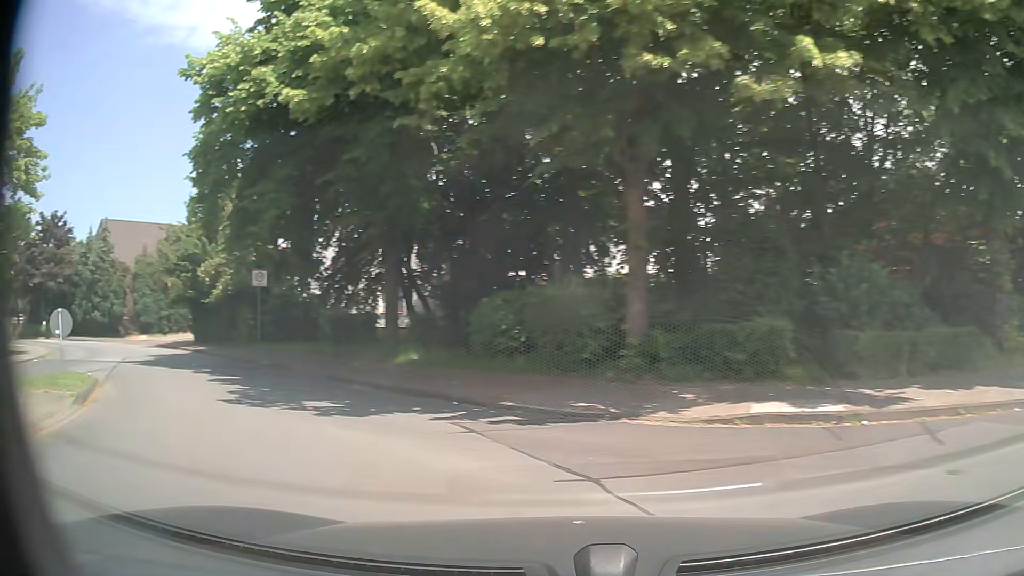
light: Day
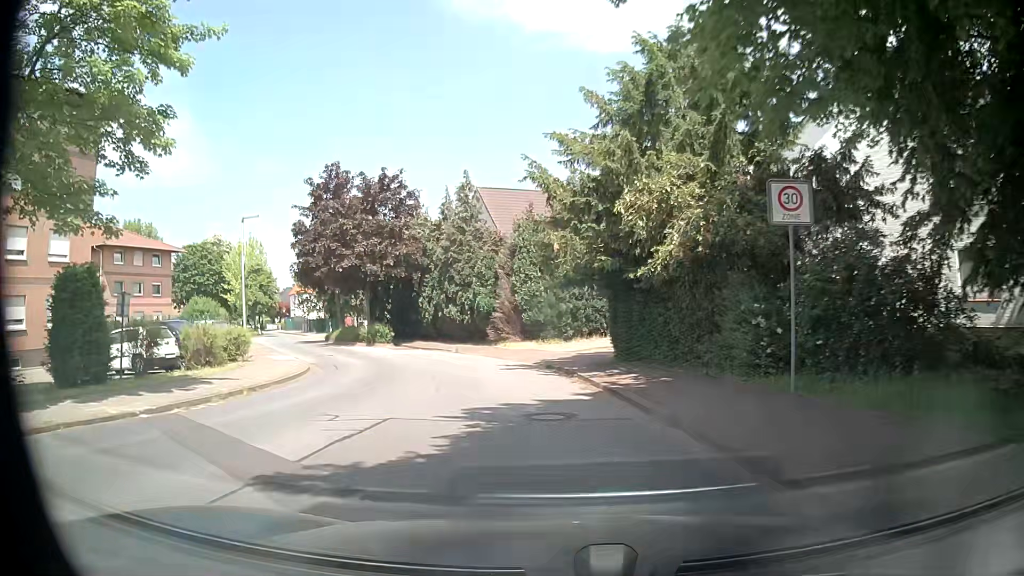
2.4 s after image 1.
(-7.7, +15.5) m; -36°
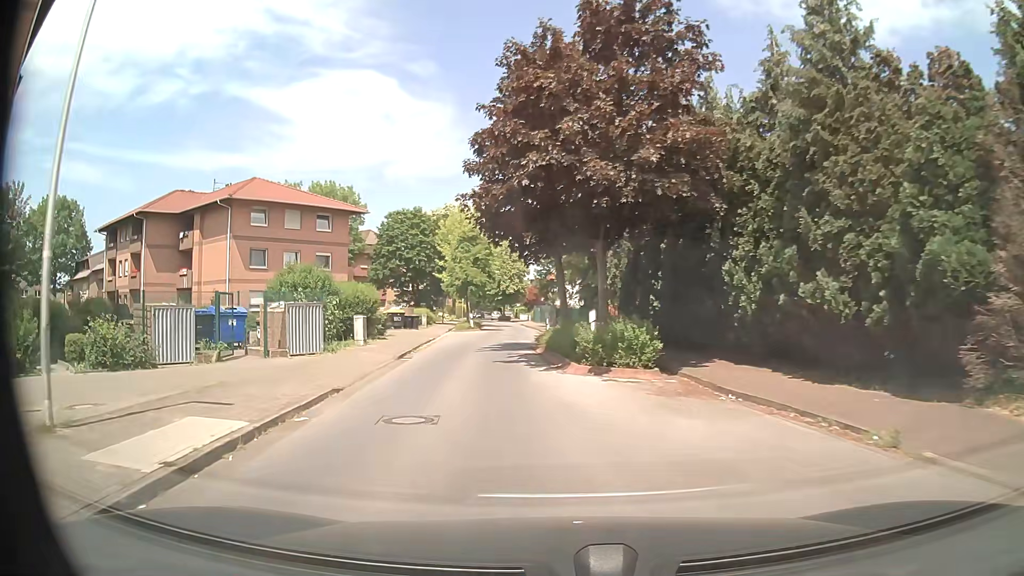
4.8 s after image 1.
(-4.3, +20.5) m; -25°
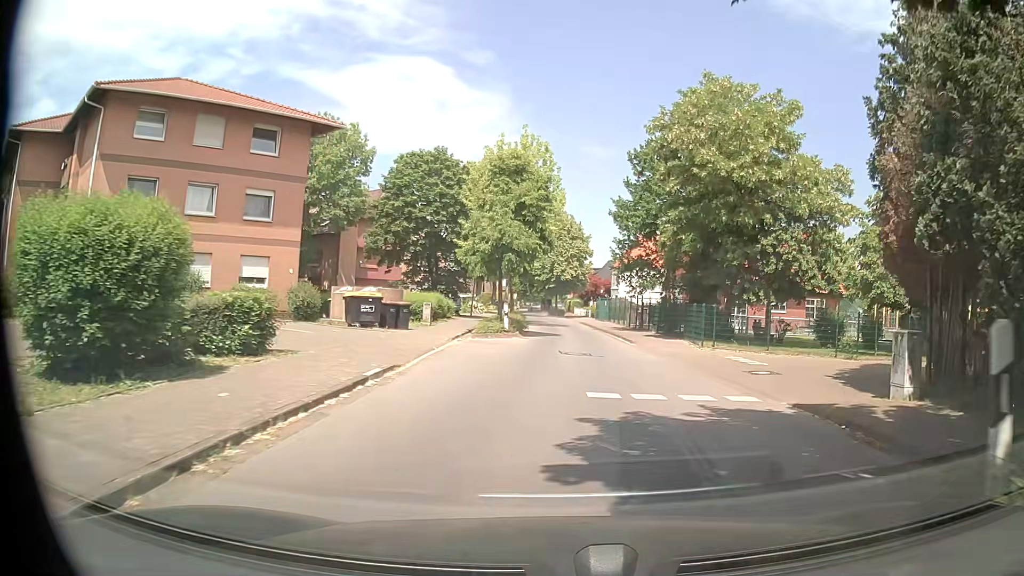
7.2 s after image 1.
(-2.0, +21.2) m; -3°
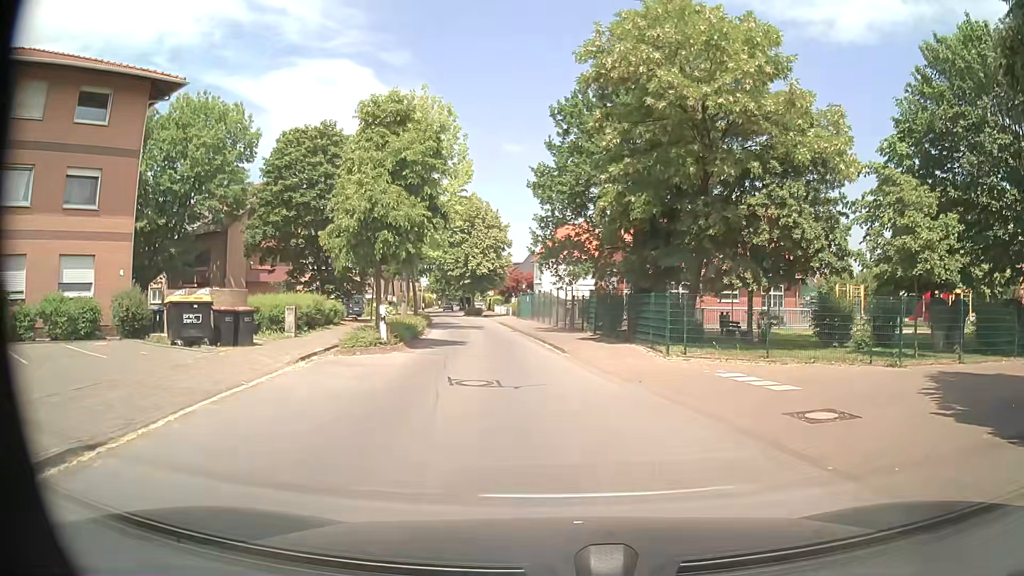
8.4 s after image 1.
(+0.4, +7.4) m; +6°
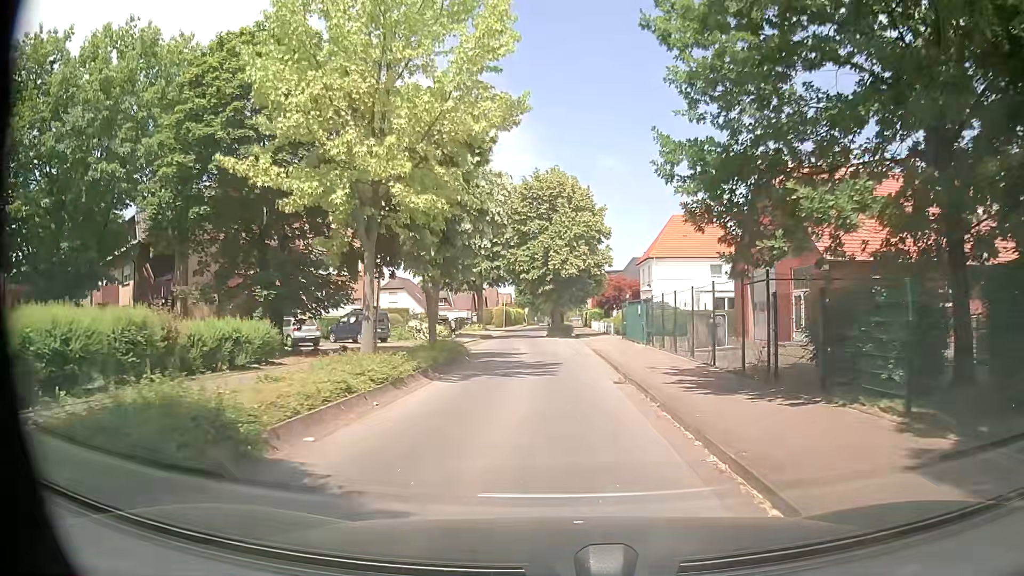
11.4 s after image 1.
(-1.2, +19.1) m; -8°
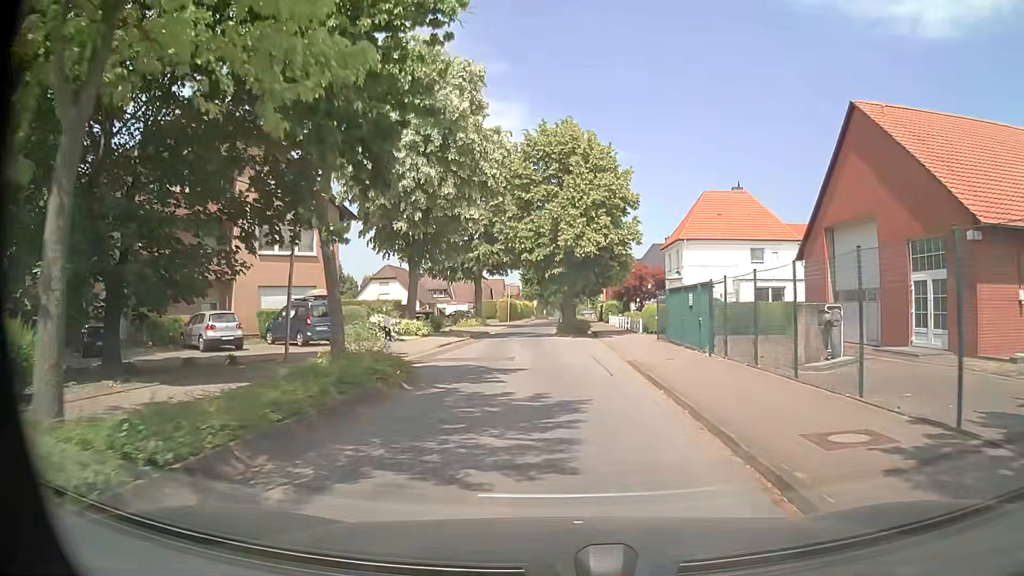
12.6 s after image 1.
(-0.1, +10.1) m; 0°
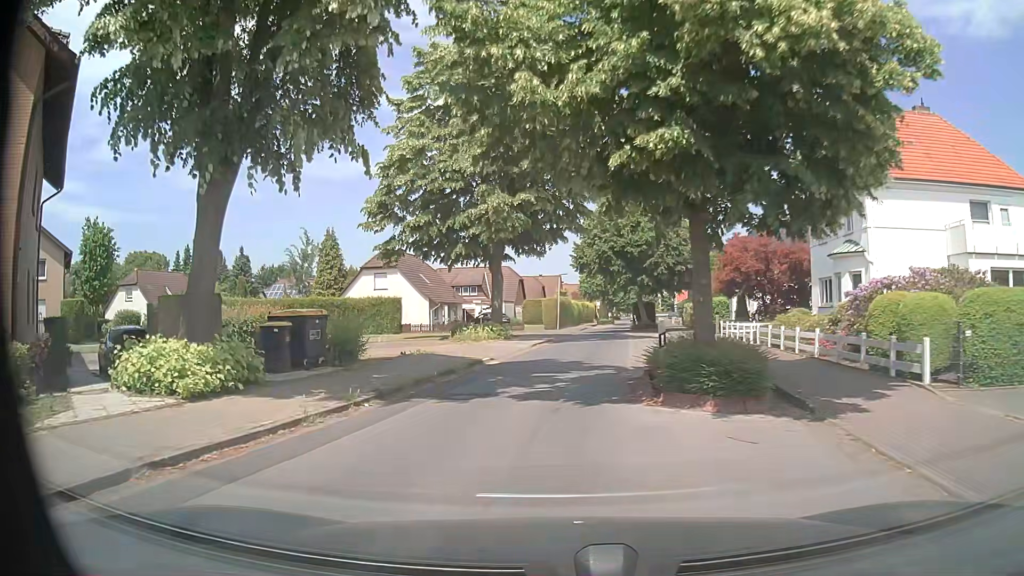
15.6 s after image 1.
(-0.6, +24.9) m; -6°
(0, +10) (0, +20) (+1, +30) (+2, +40) (+3, +50) (+4, +60) (+6, +70) (+8, +79) (+9, +89) (+10, +99) m
